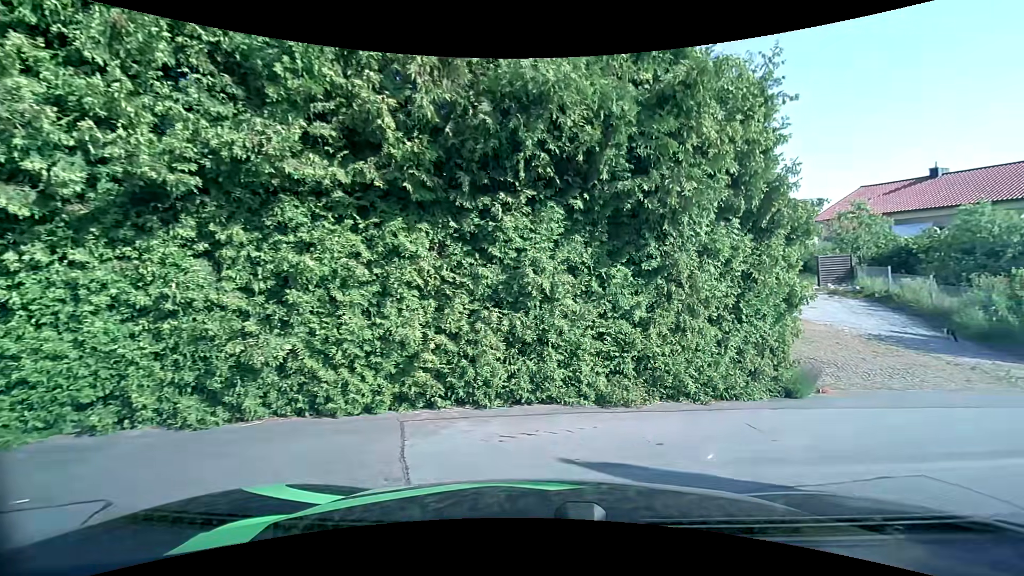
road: residential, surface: asphalt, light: Day
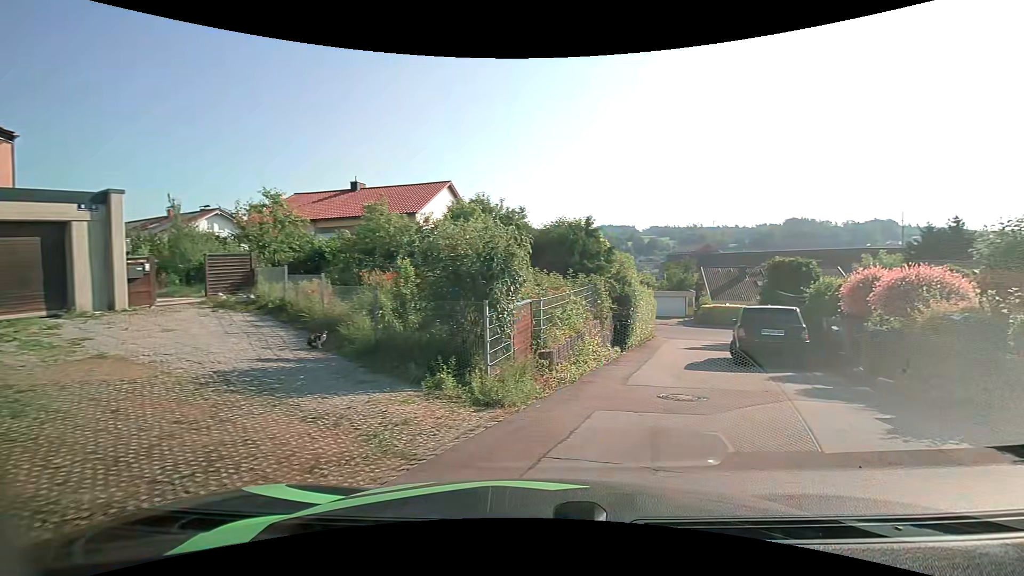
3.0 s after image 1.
(+4.1, +6.8) m; +57°
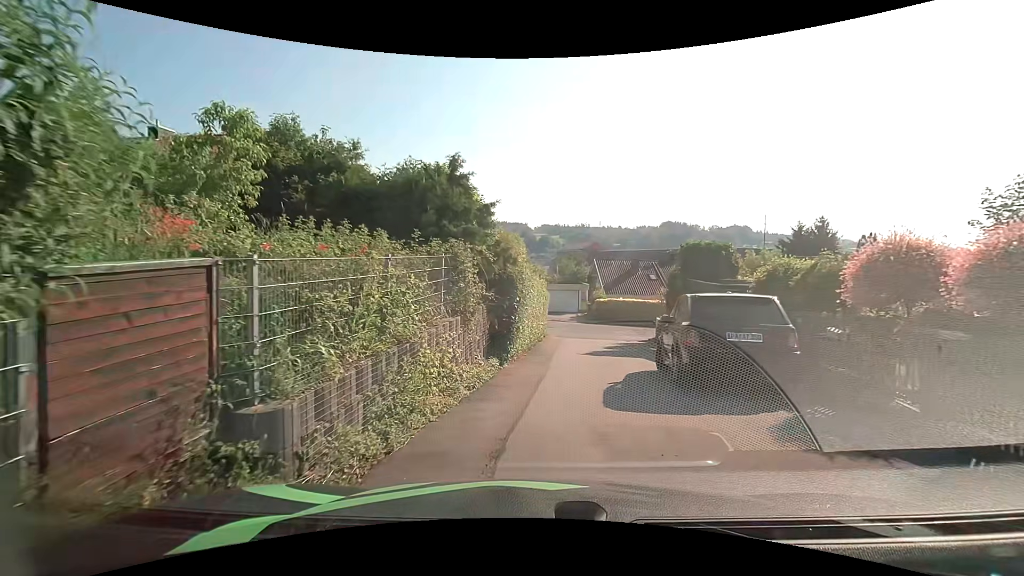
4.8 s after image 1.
(+1.0, +6.7) m; +11°
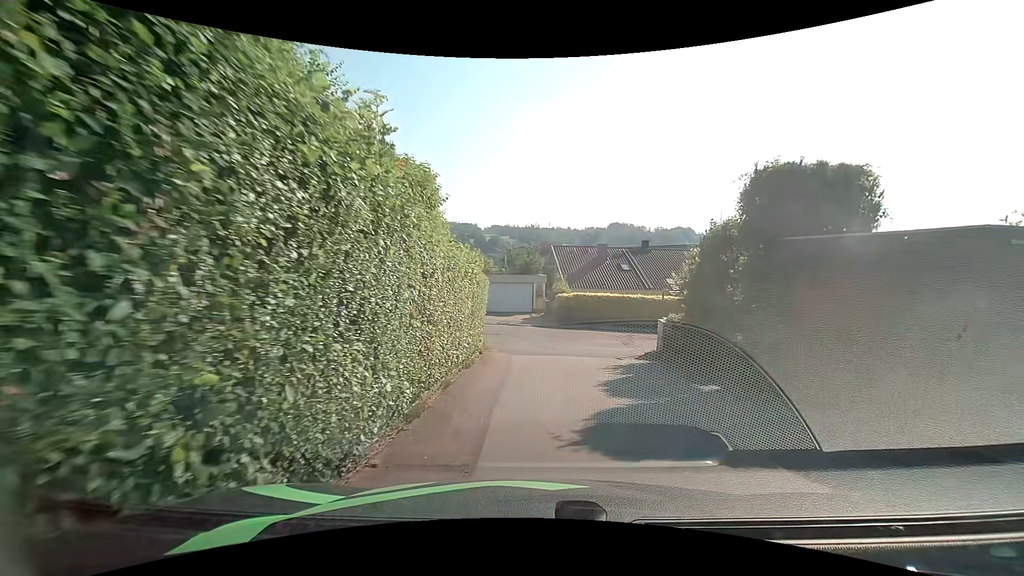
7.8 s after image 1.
(+0.6, +11.5) m; +8°
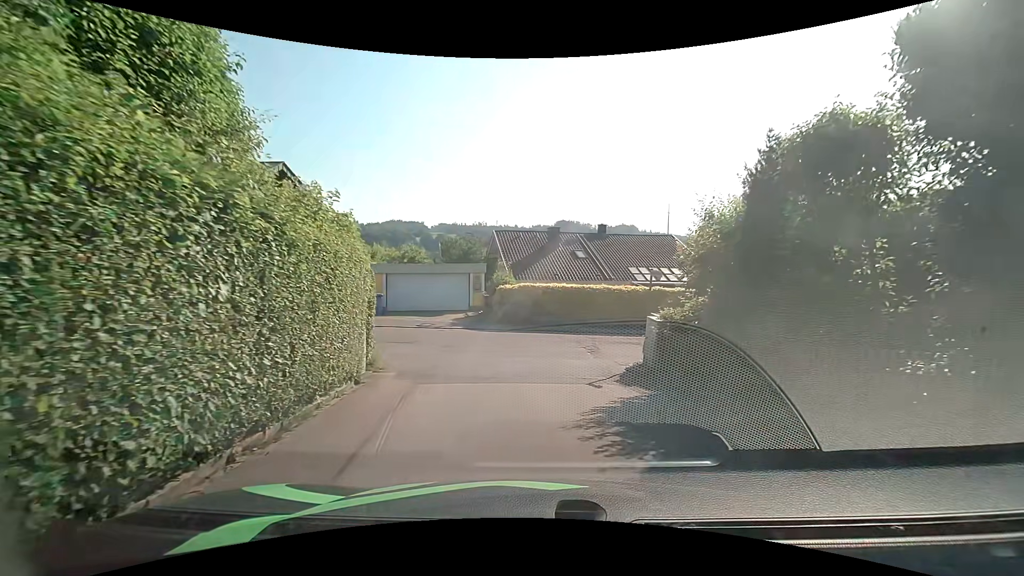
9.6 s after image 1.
(+0.3, +7.1) m; +5°
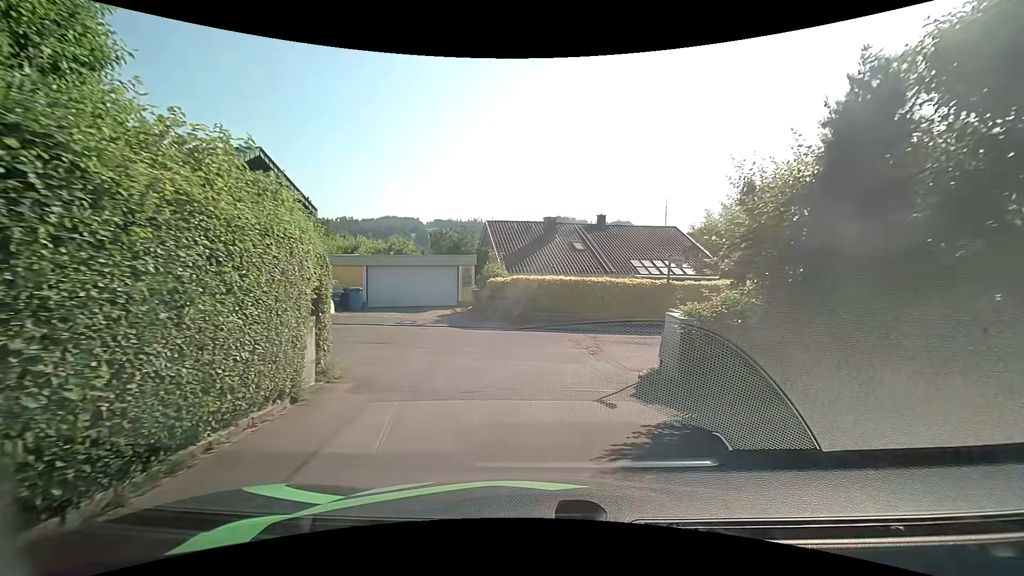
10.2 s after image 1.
(0.0, +2.3) m; +1°
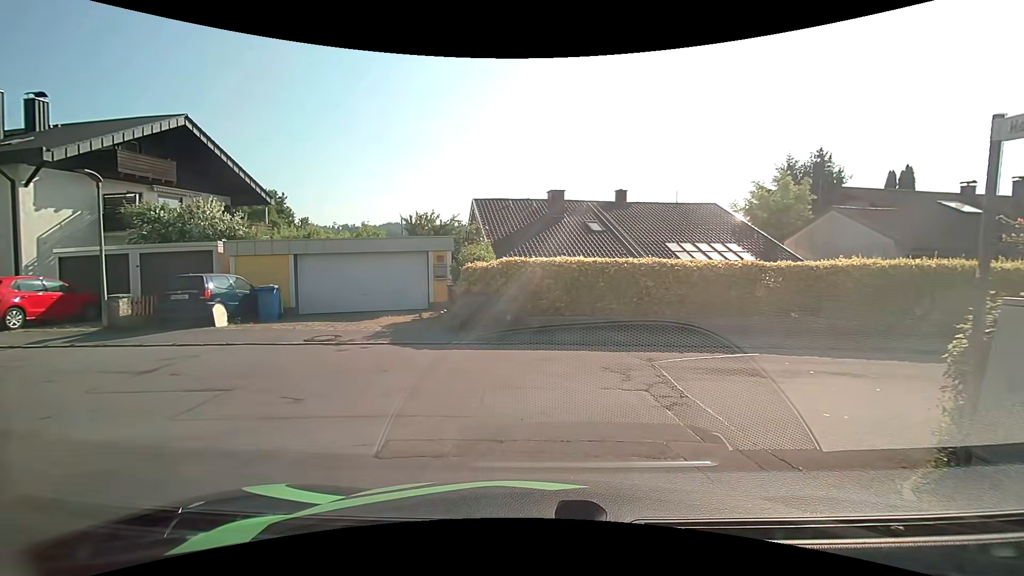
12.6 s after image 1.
(-0.1, +7.5) m; -1°
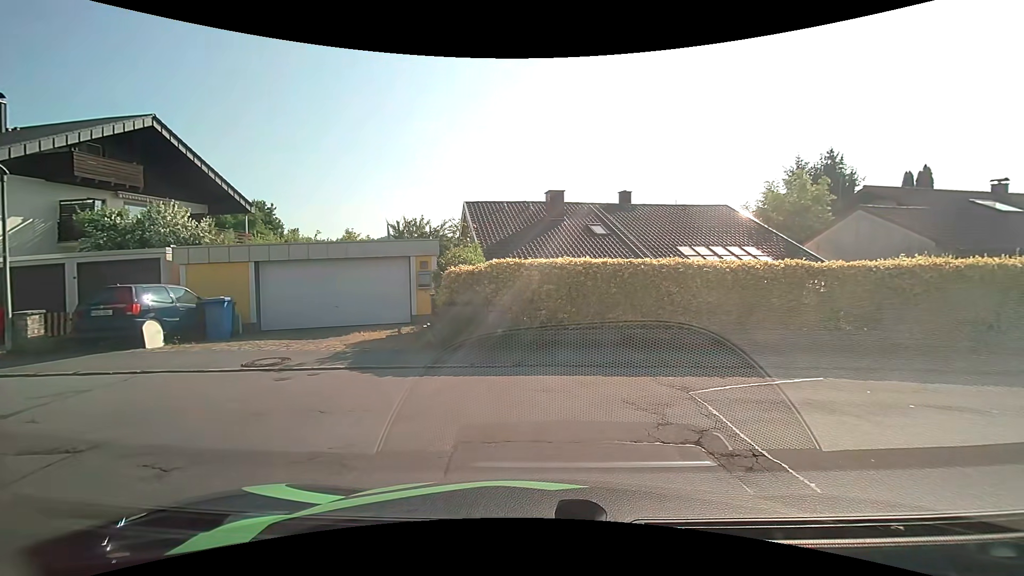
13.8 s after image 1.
(0.0, +2.2) m; +2°
